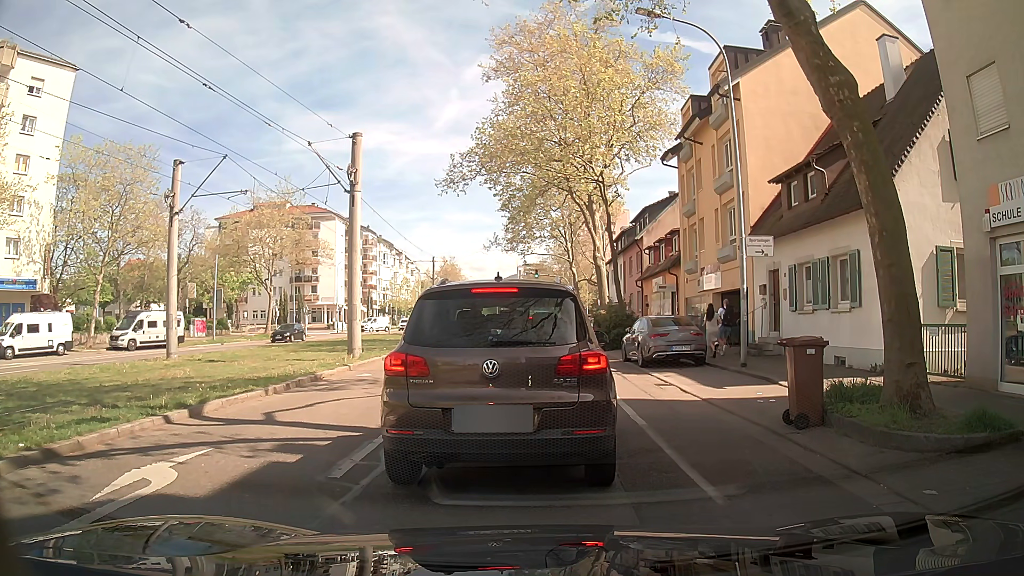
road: tertiary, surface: asphalt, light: Day
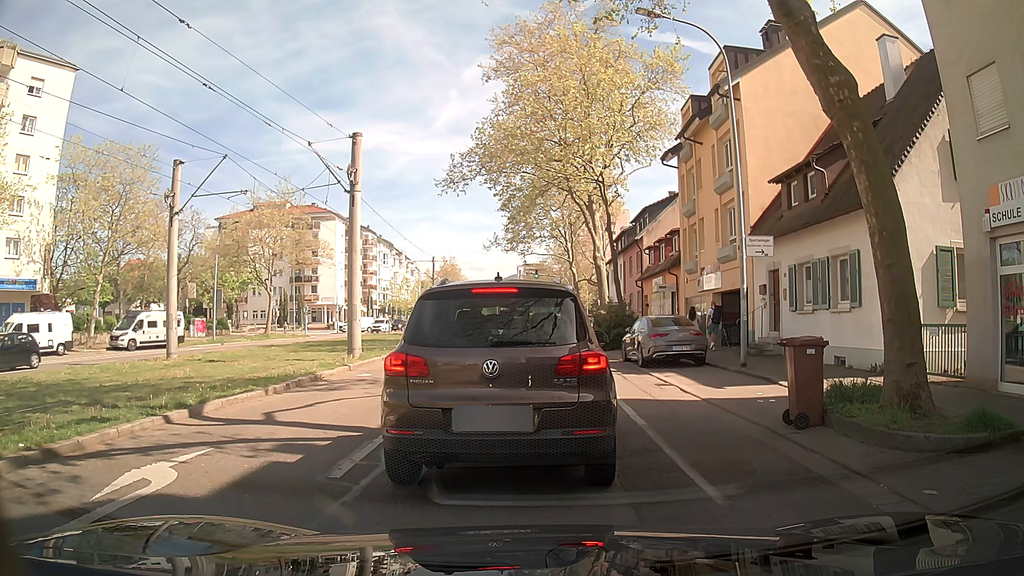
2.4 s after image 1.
(0.0, 0.0) m; 0°
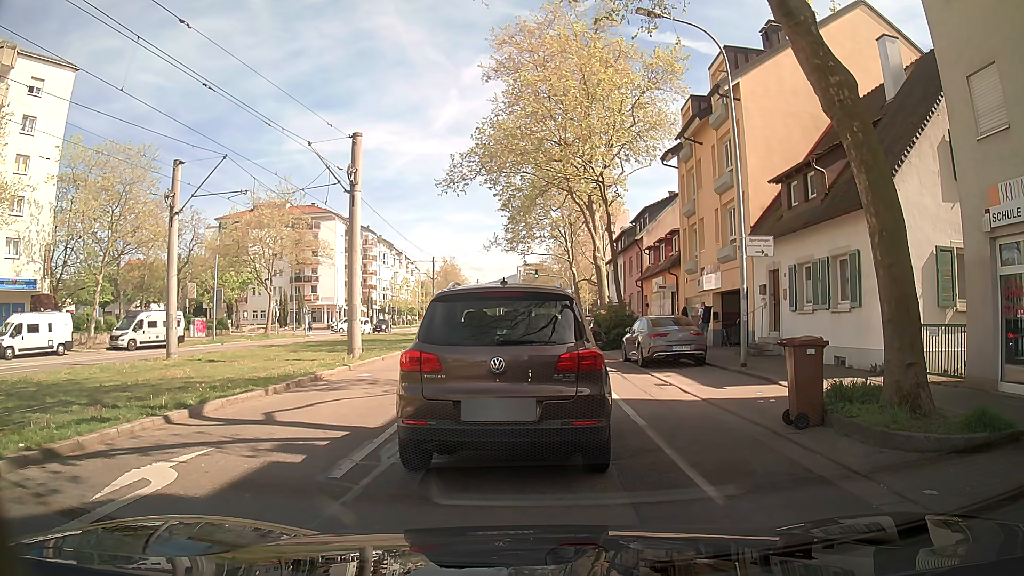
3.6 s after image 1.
(0.0, 0.0) m; 0°
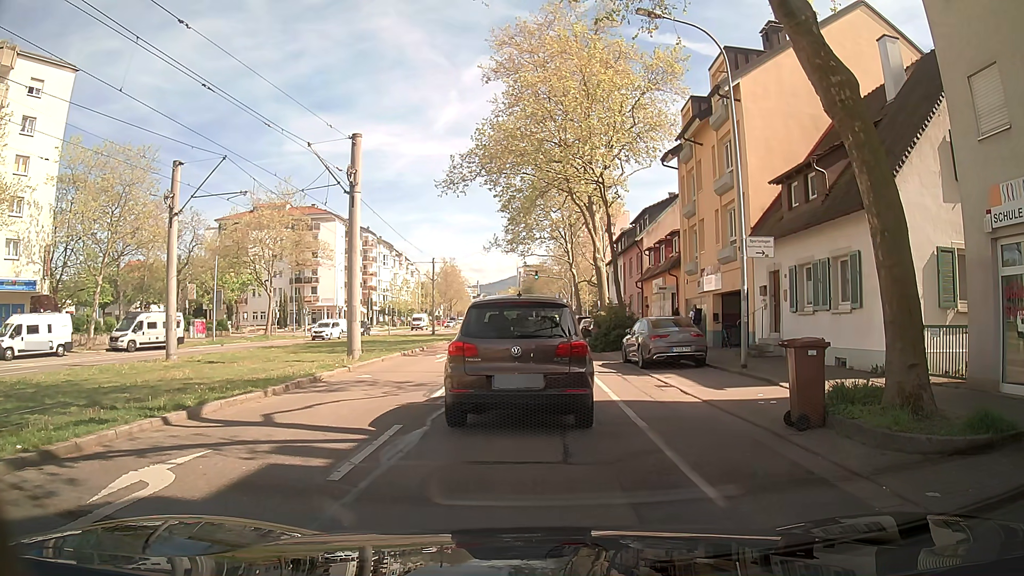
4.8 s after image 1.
(0.0, 0.0) m; 0°
